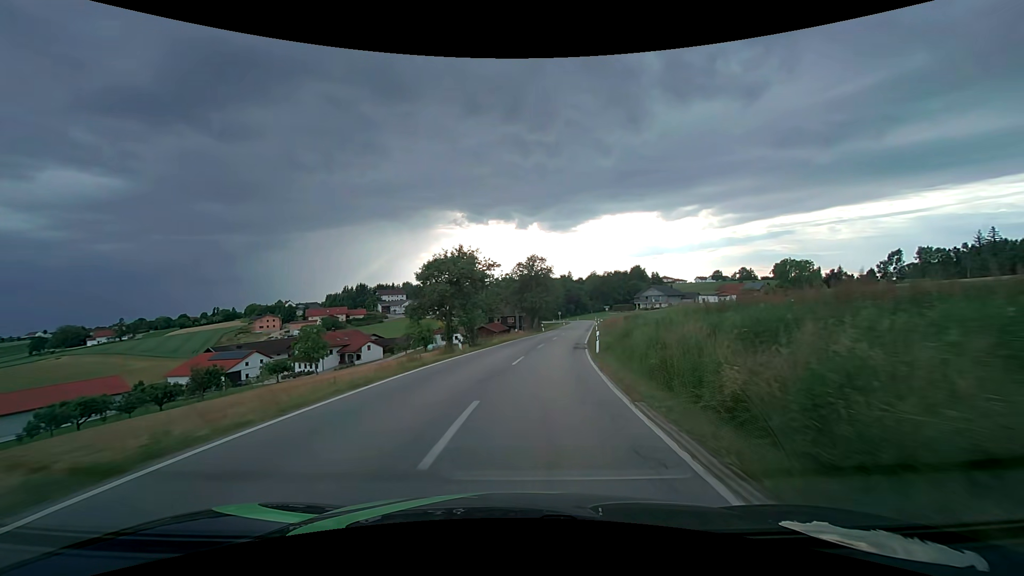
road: secondary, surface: asphalt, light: Day
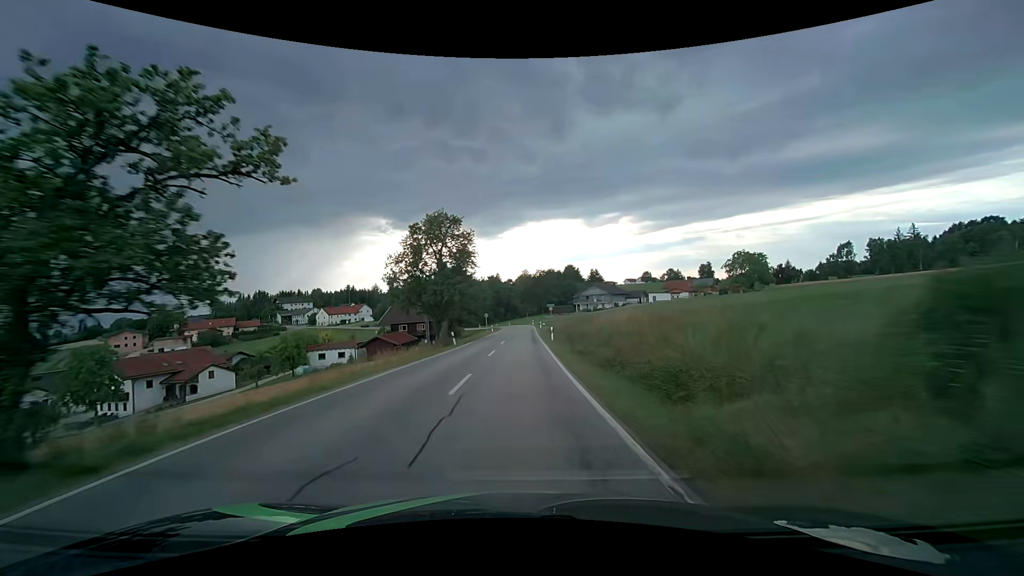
(+2.6, +30.2) m; +8°
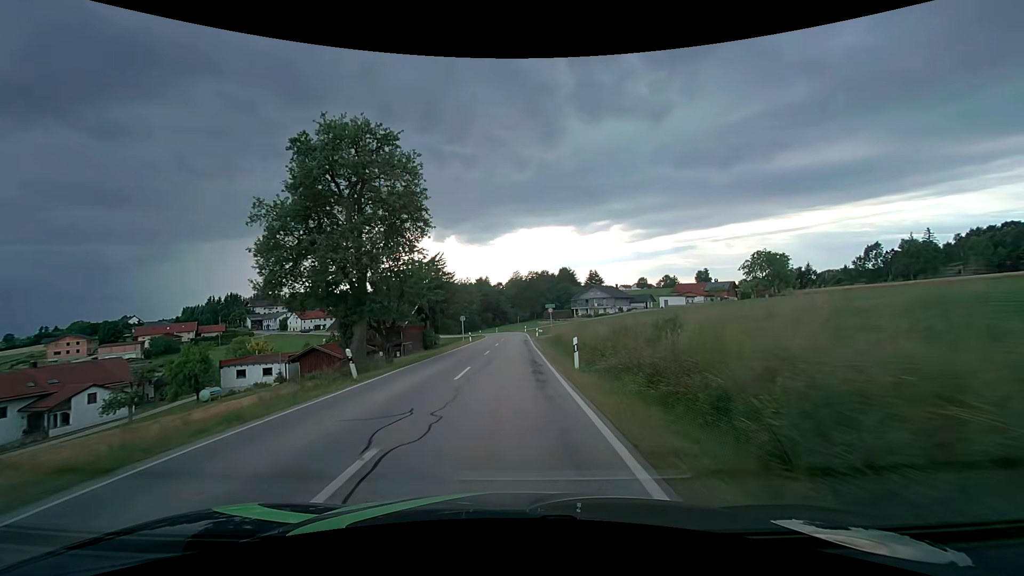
(+0.3, +19.8) m; +1°
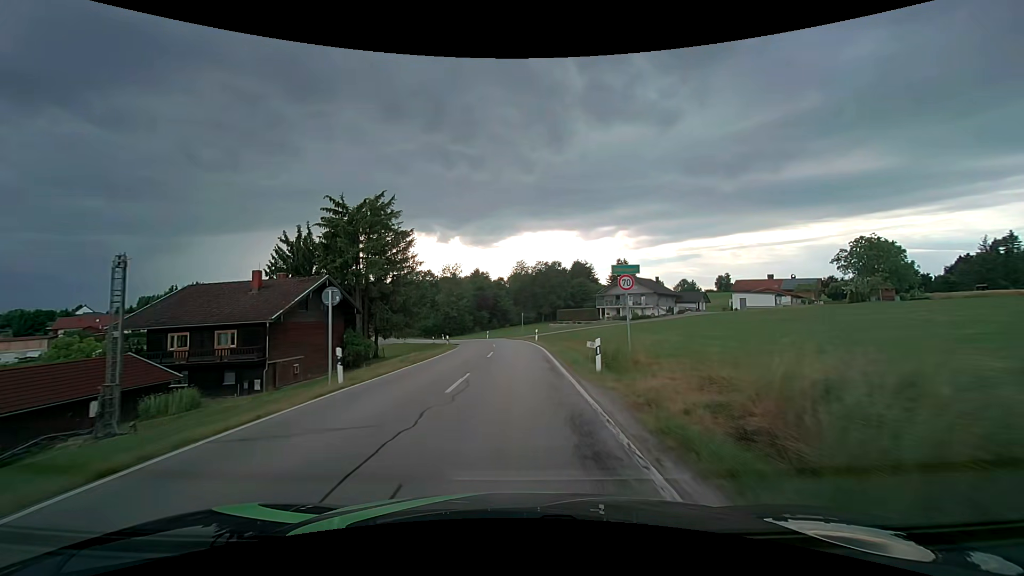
(-0.1, +38.6) m; 0°
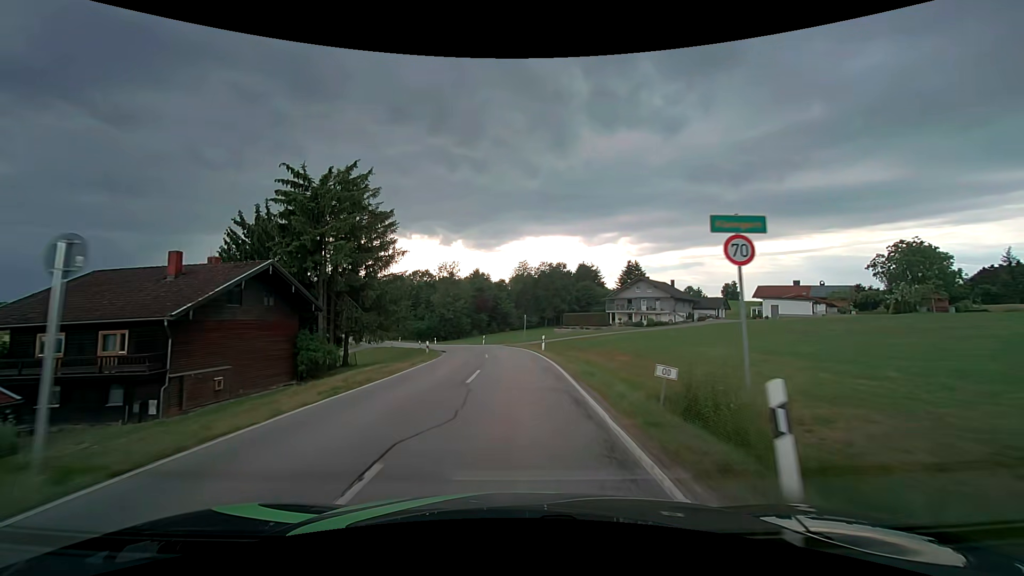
(0.0, +9.2) m; 0°
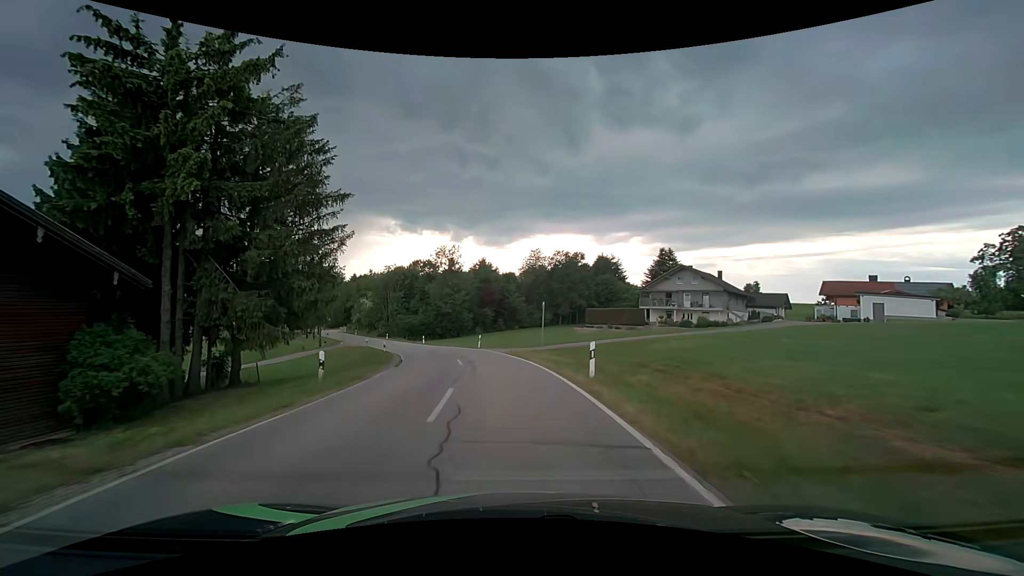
(0.0, +17.7) m; -1°
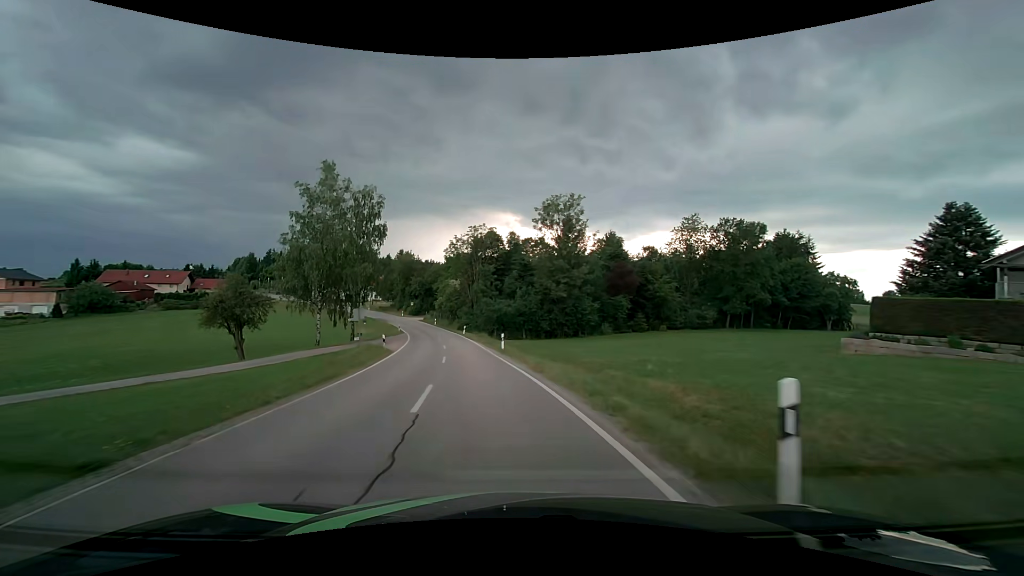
(-3.8, +34.8) m; -14°
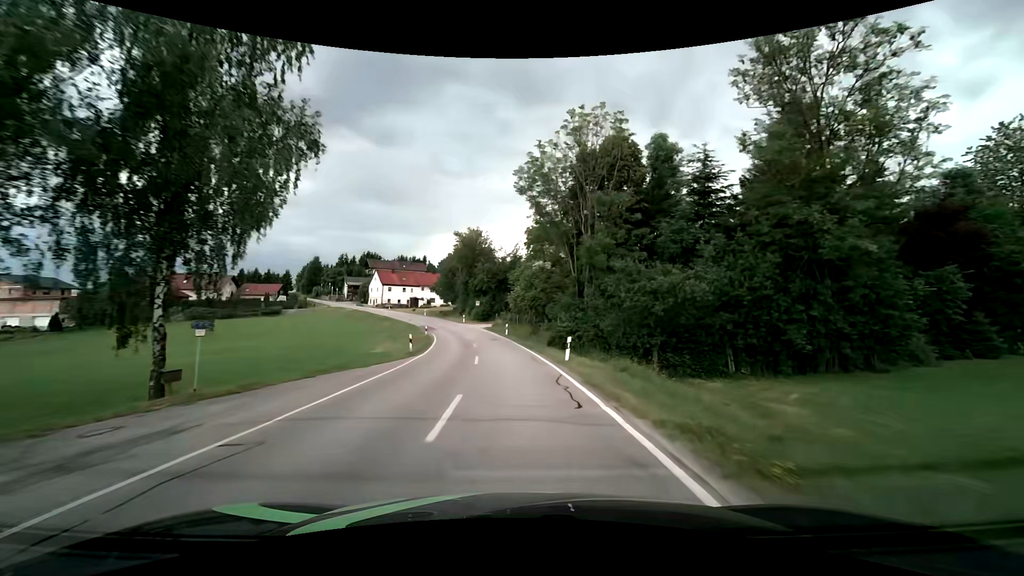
(-4.0, +37.9) m; -10°
(0, +10) (0, +20) (-1, +30) (-2, +40) (-4, +50) (-7, +59) (-10, +69) (-14, +78) (-18, +87) (-22, +96) m
